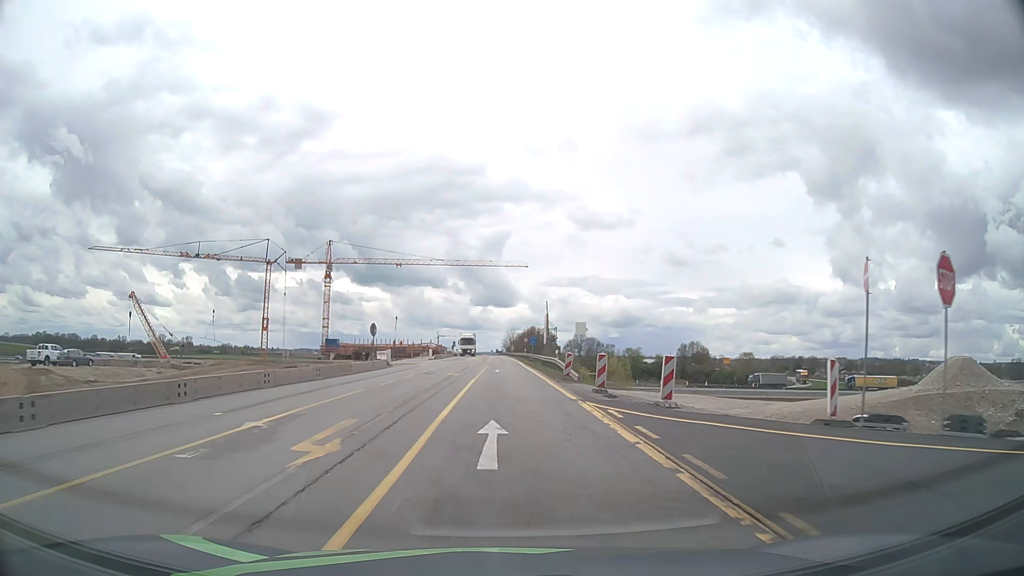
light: Day
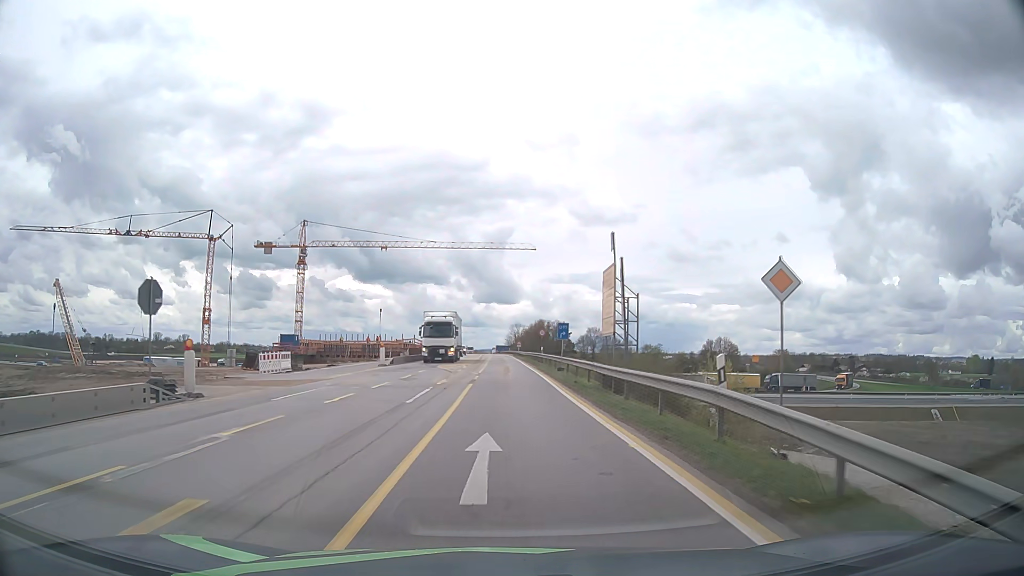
(-0.2, +31.5) m; 0°
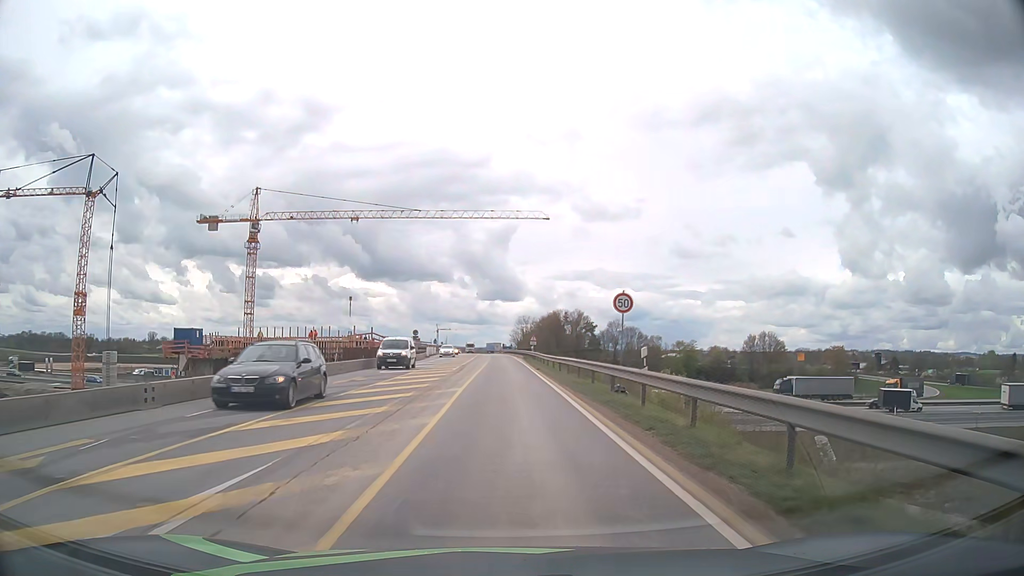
(0.0, +39.4) m; 0°
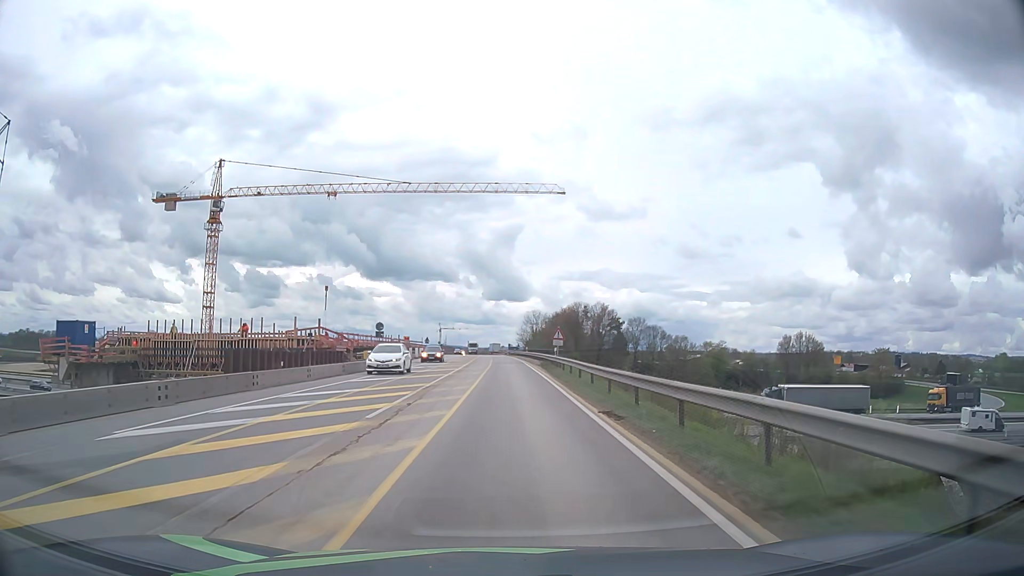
(-0.1, +23.6) m; 0°
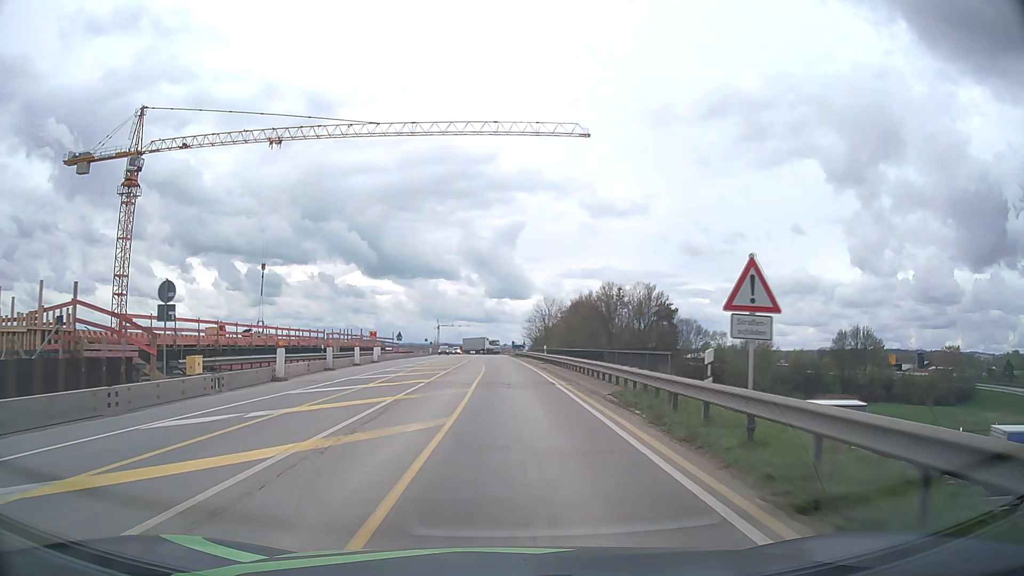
(-0.1, +31.6) m; 0°
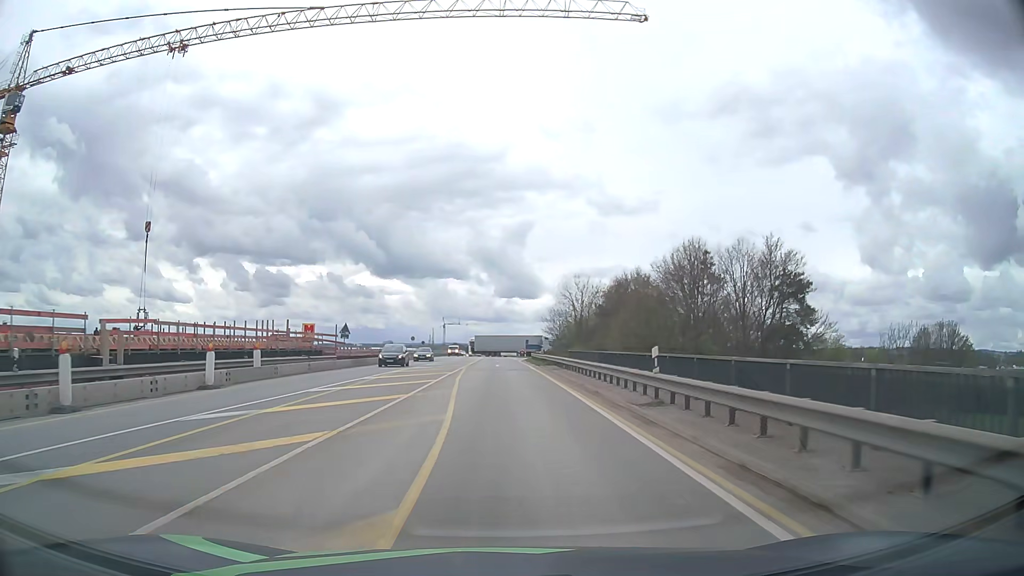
(-0.2, +31.7) m; -1°
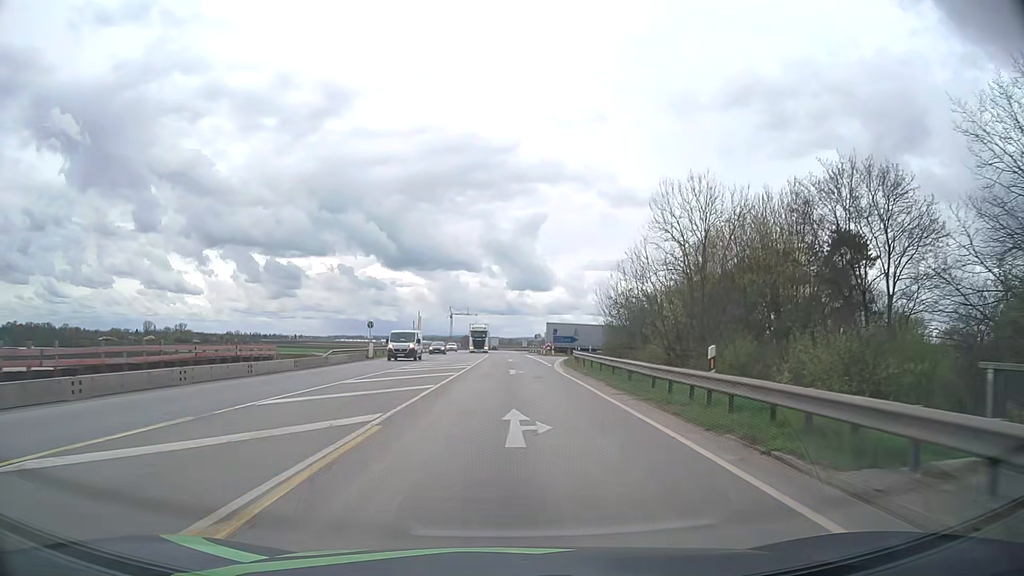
(-0.5, +39.4) m; -1°
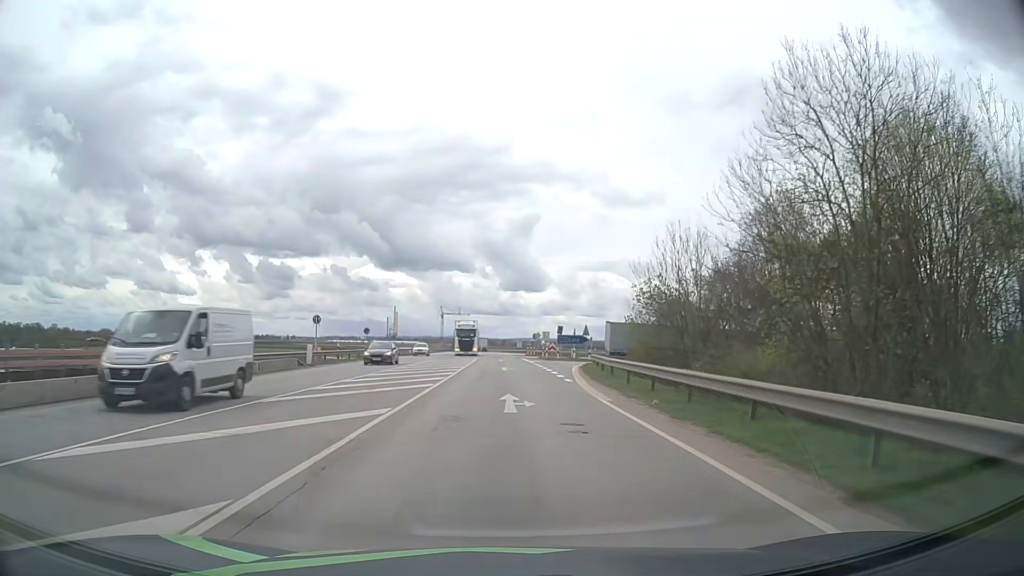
(+0.2, +15.4) m; +1°
(0, +10) (0, +20) (0, +30) (0, +40) (0, +50) (0, +60) (-1, +70) (-1, +80) (-1, +90) (-1, +100) m
